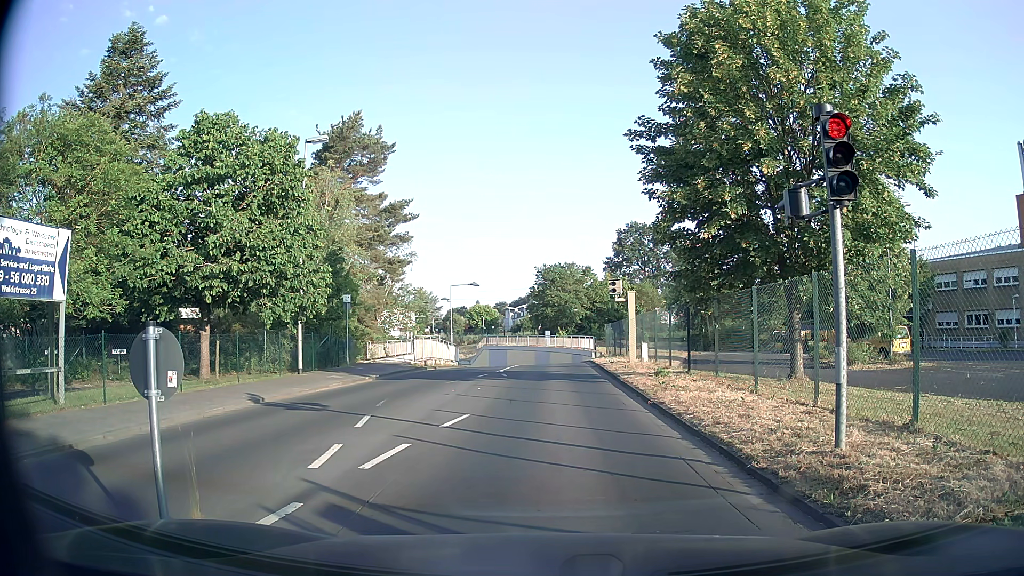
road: unclassified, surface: asphalt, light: Day
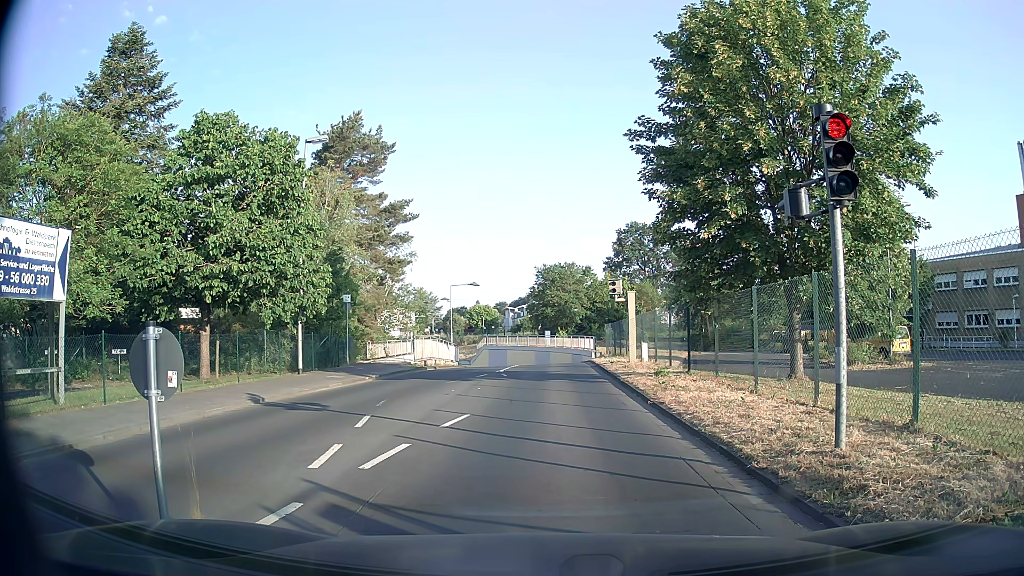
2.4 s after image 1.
(0.0, 0.0) m; 0°
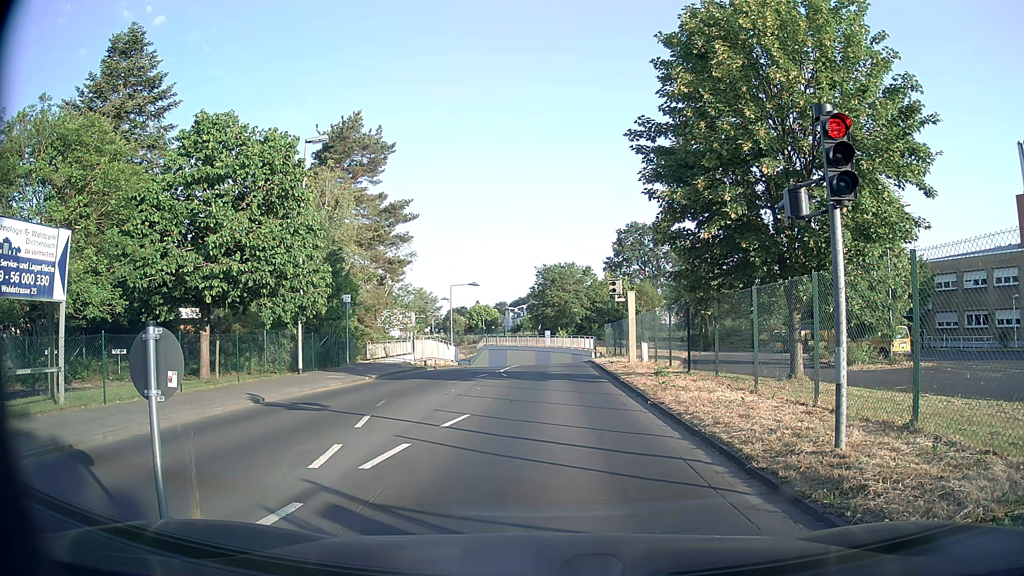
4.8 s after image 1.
(0.0, 0.0) m; 0°
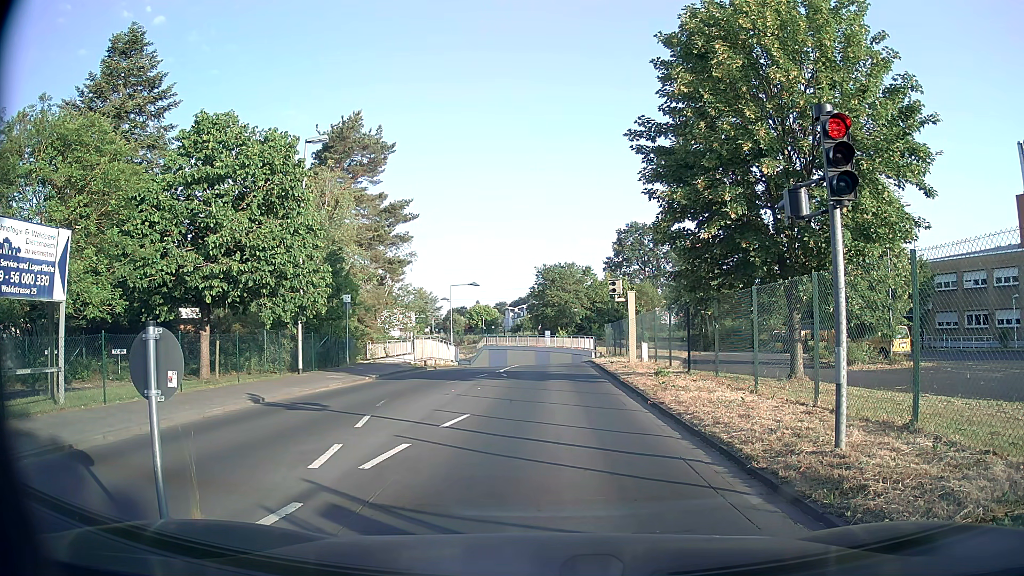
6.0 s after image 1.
(0.0, 0.0) m; 0°
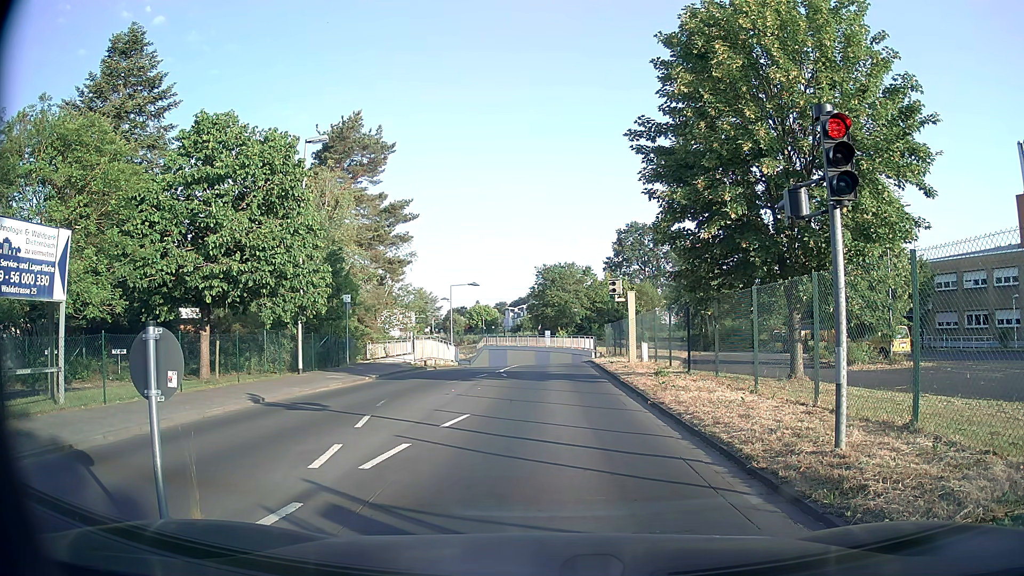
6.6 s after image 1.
(0.0, 0.0) m; 0°
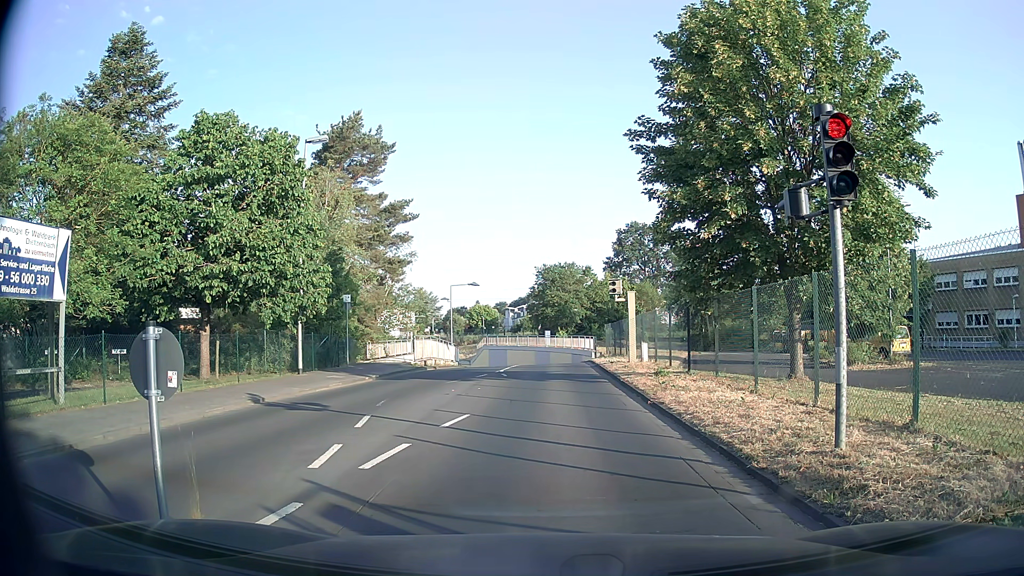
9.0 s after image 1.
(0.0, 0.0) m; 0°
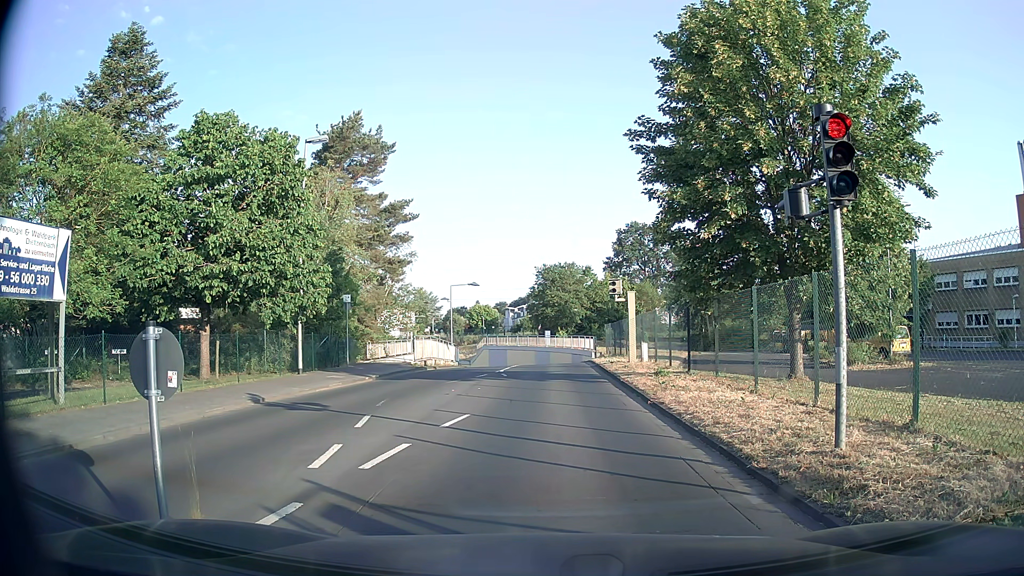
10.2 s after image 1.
(0.0, 0.0) m; 0°
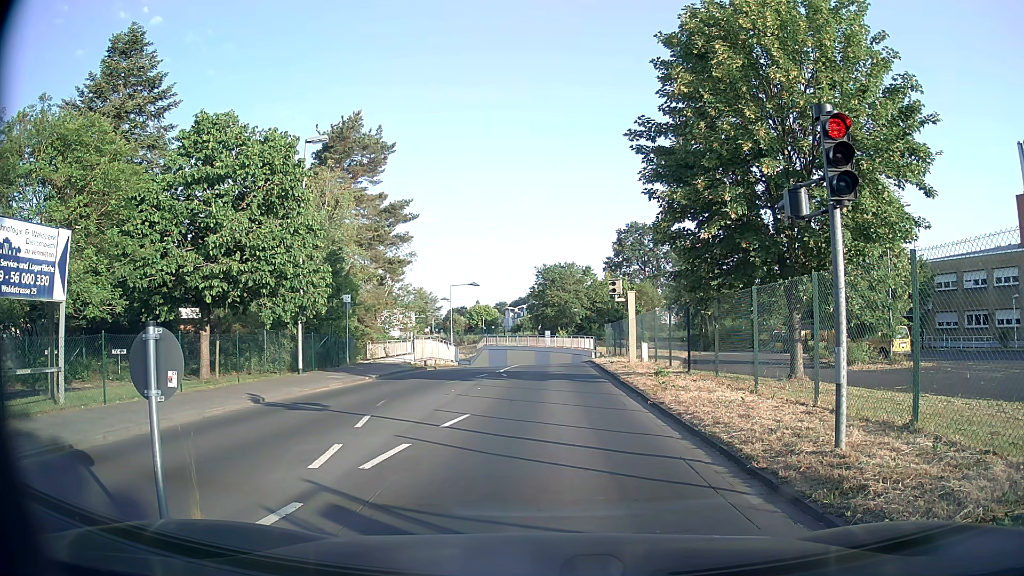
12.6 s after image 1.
(0.0, 0.0) m; 0°
(0, +10) (0, +20) (+1, +30) (+1, +40) (+1, +50) (-1, +60) (-5, +69) (-11, +77) (-18, +83) (-26, +90) m
